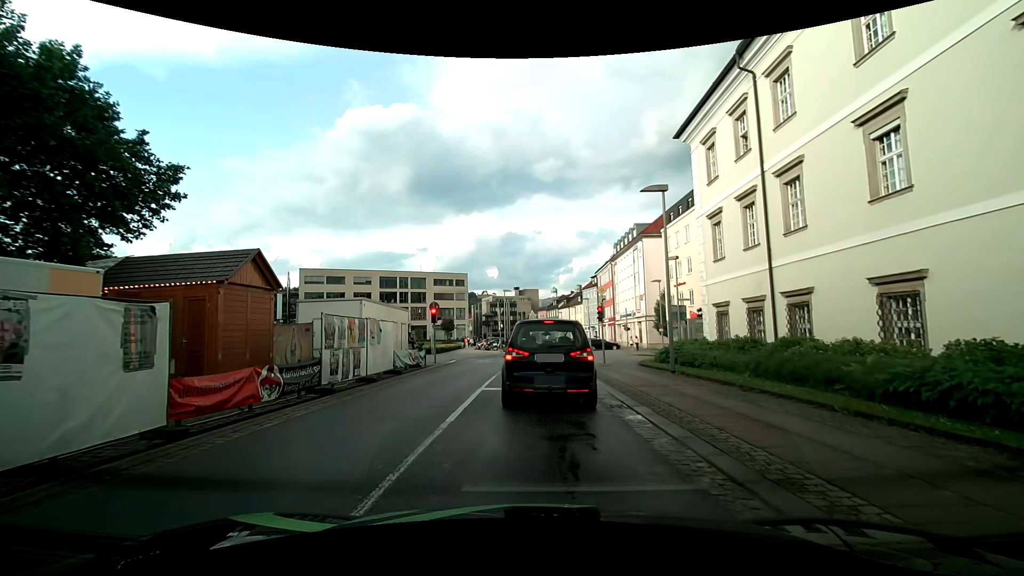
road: tertiary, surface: asphalt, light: Day
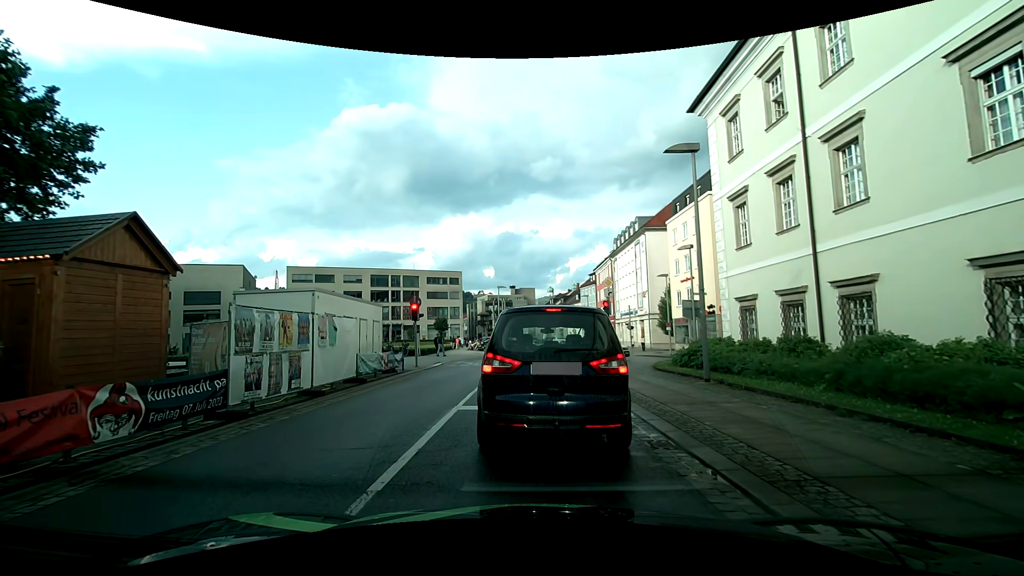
(+0.1, +3.5) m; +3°
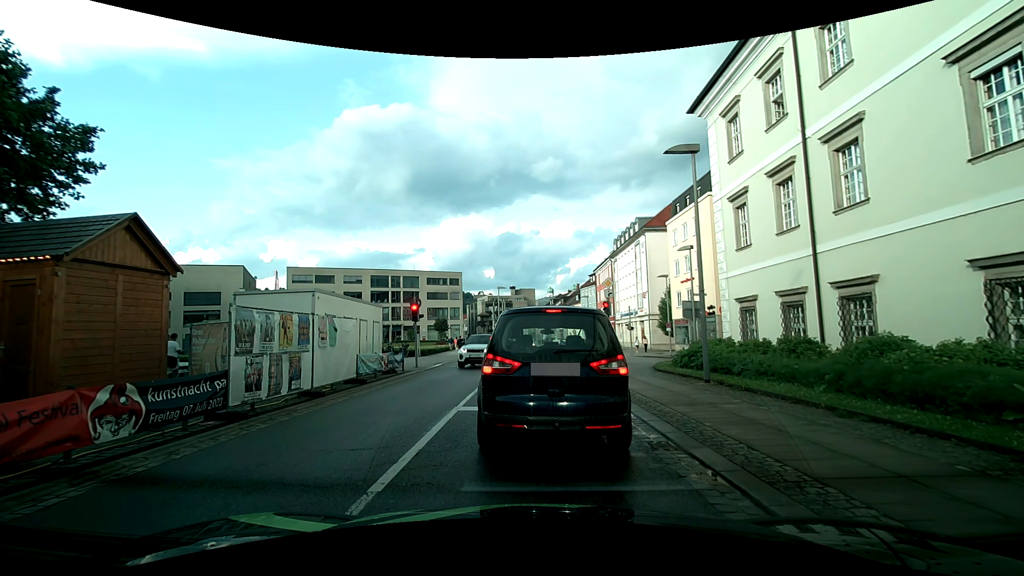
(0.0, +0.1) m; 0°
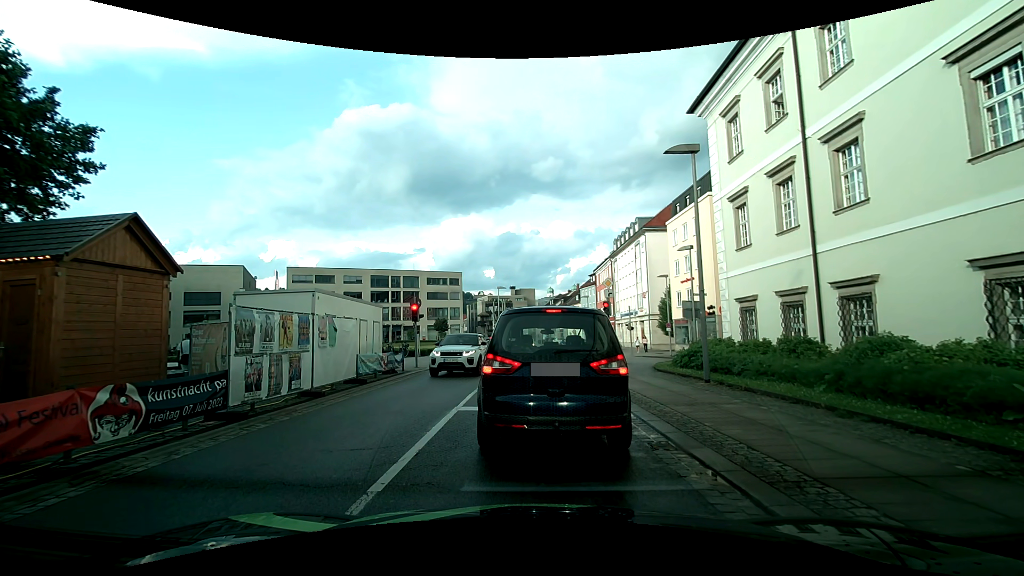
(0.0, 0.0) m; 0°
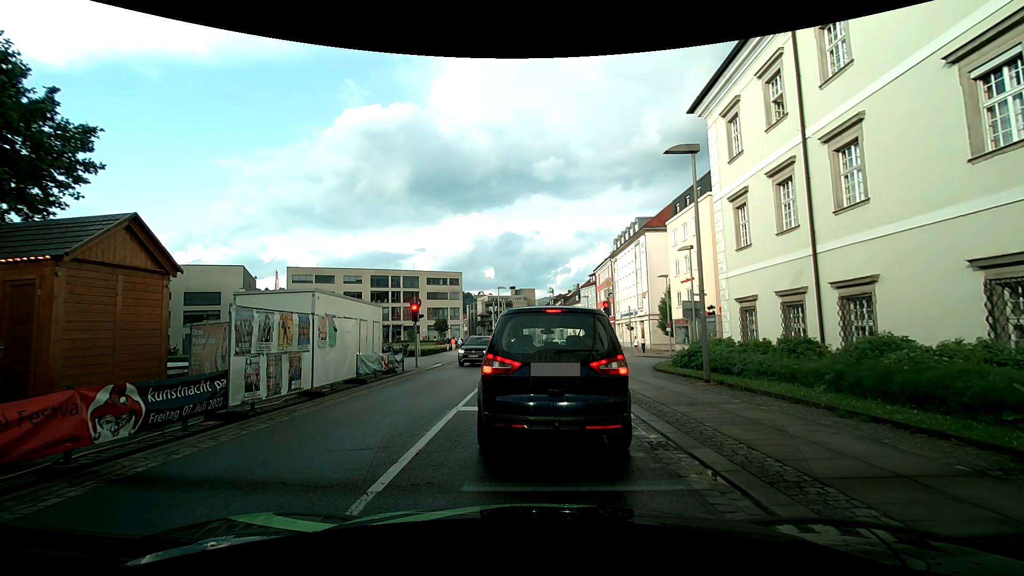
(0.0, 0.0) m; 0°
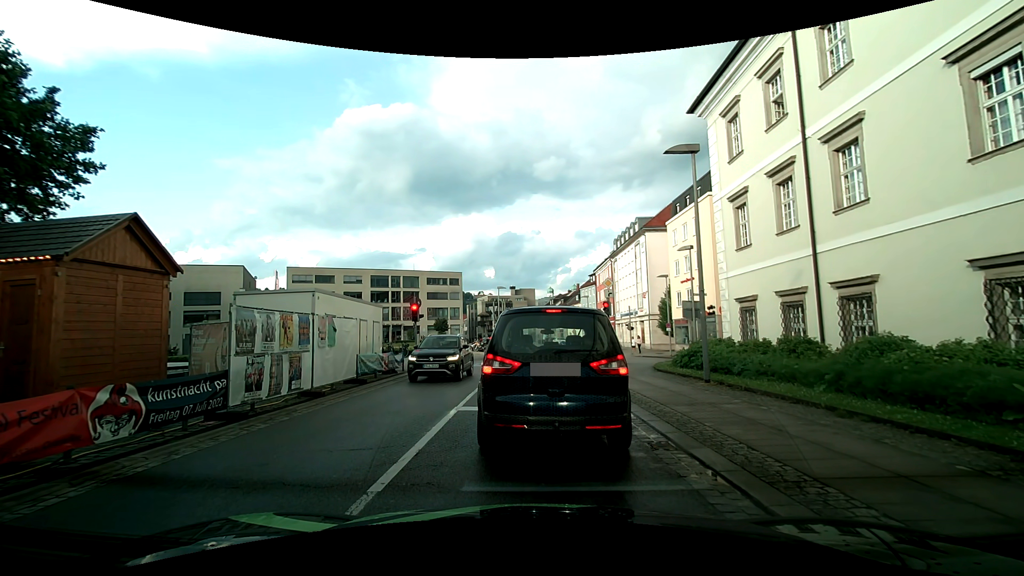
(0.0, 0.0) m; 0°
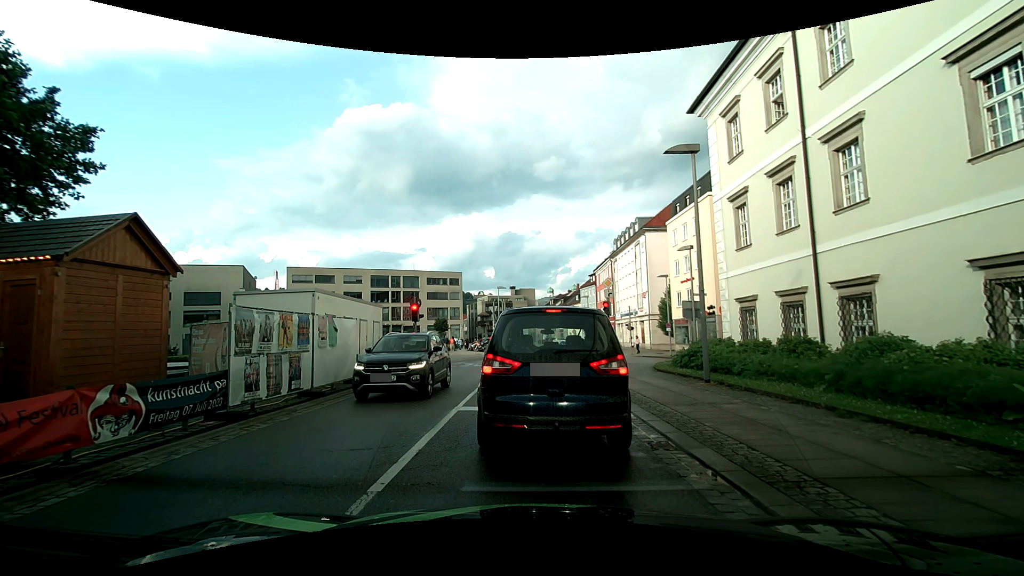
(0.0, 0.0) m; 0°
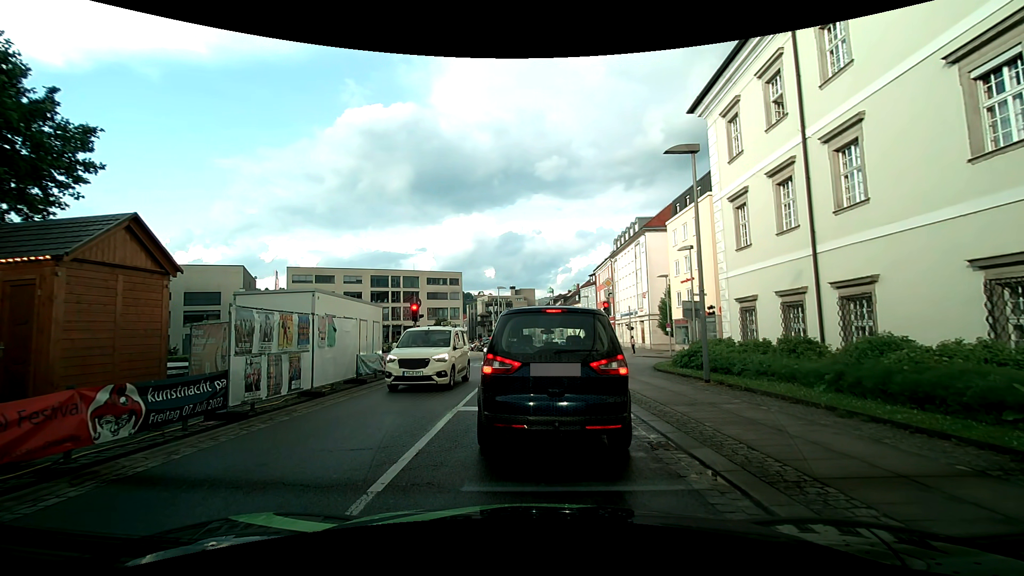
(0.0, 0.0) m; 0°
(-1, +10) (-1, +20) (0, +30) (+2, +40) (+3, +50) (+2, +60) (+1, +69) (0, +79) (-1, +89) (-2, +99) m
